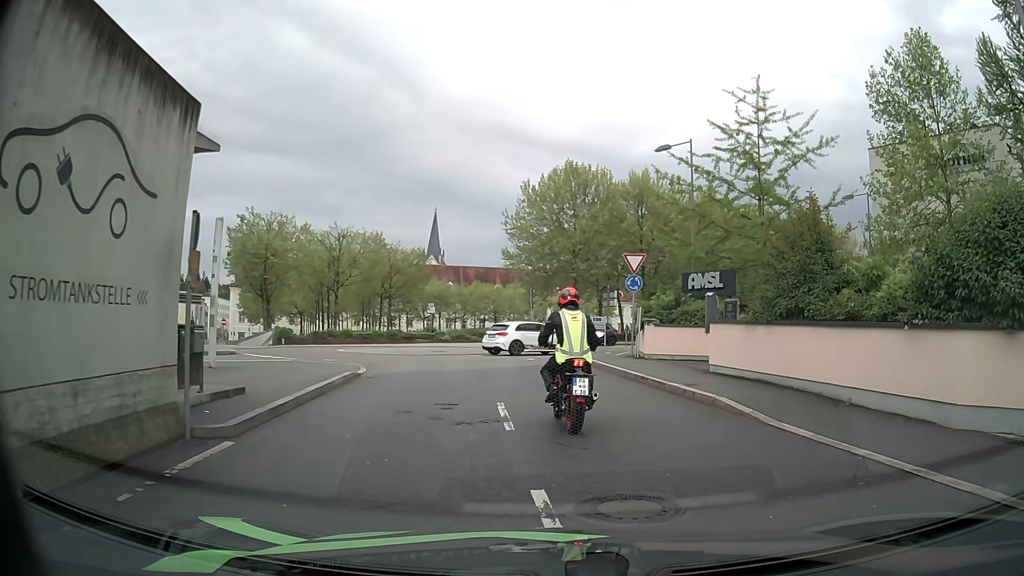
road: residential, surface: asphalt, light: Day
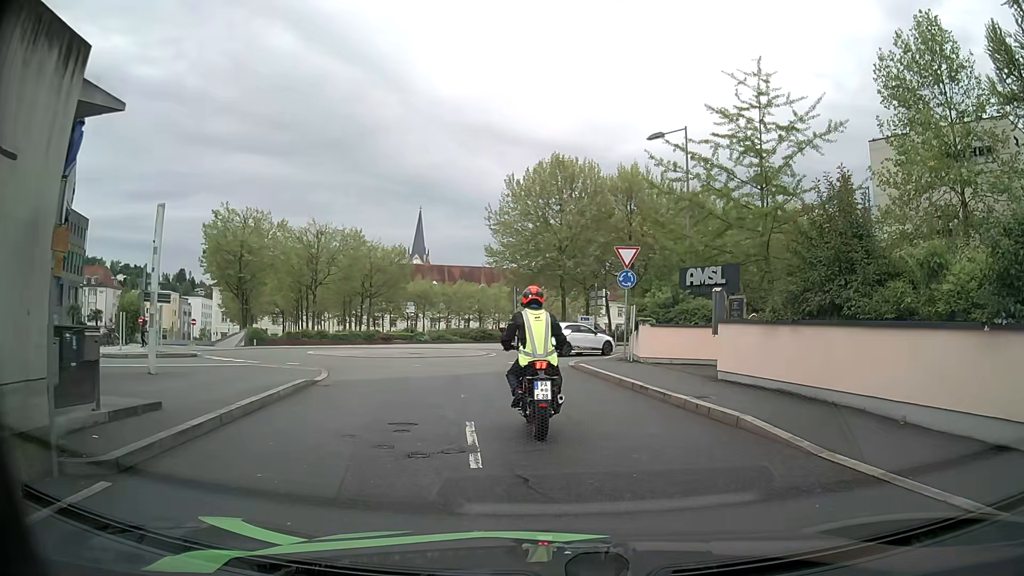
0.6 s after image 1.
(0.0, +2.2) m; 0°
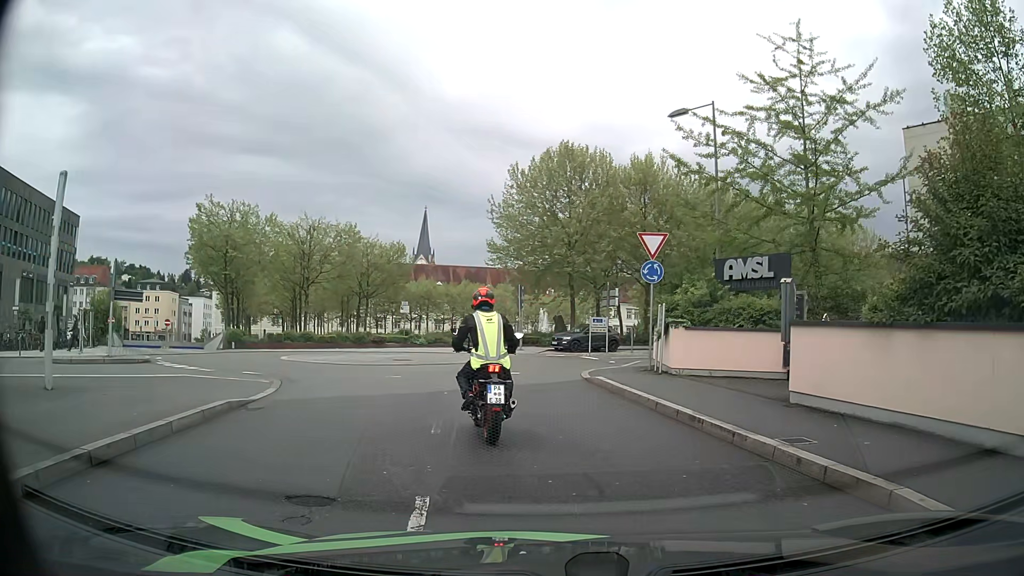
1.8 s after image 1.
(0.0, +3.9) m; +1°
